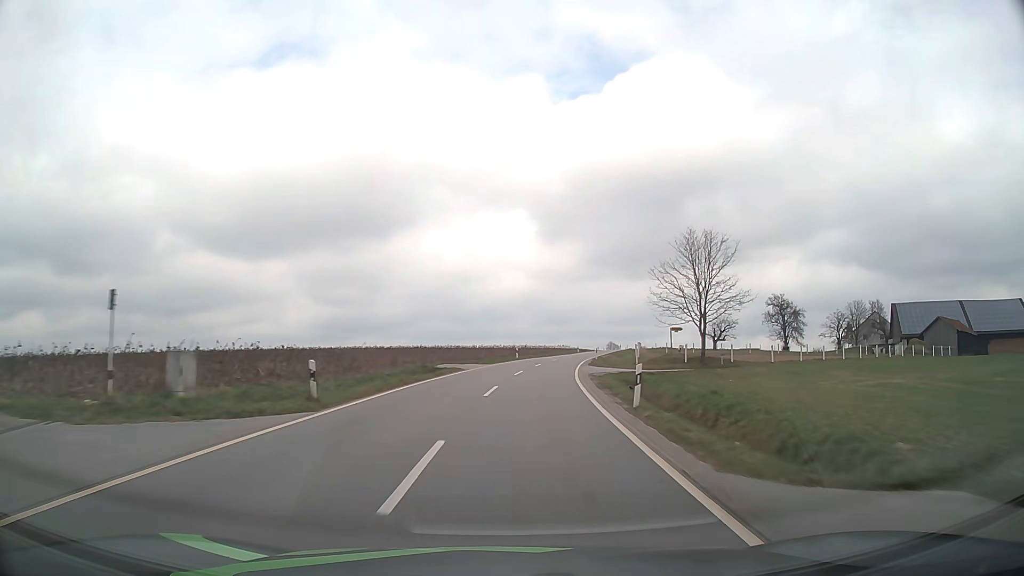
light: Day
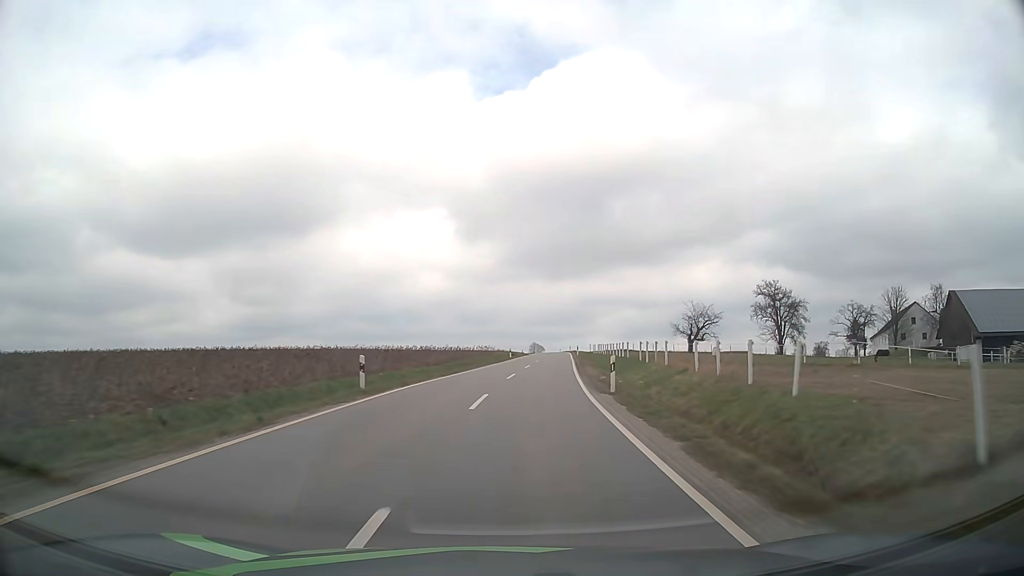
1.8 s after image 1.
(+2.7, +40.3) m; +7°
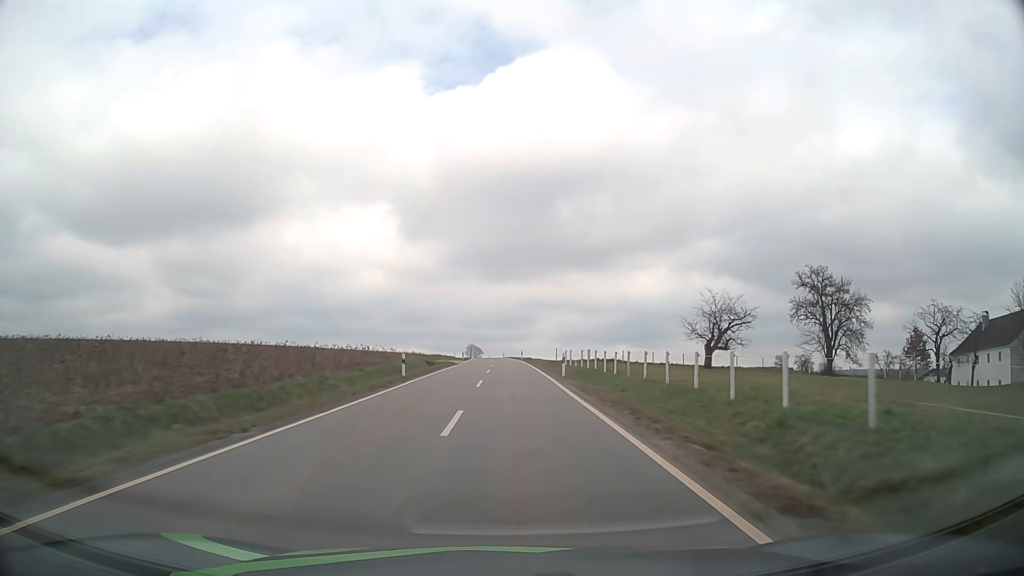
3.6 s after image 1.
(+2.2, +40.2) m; +5°
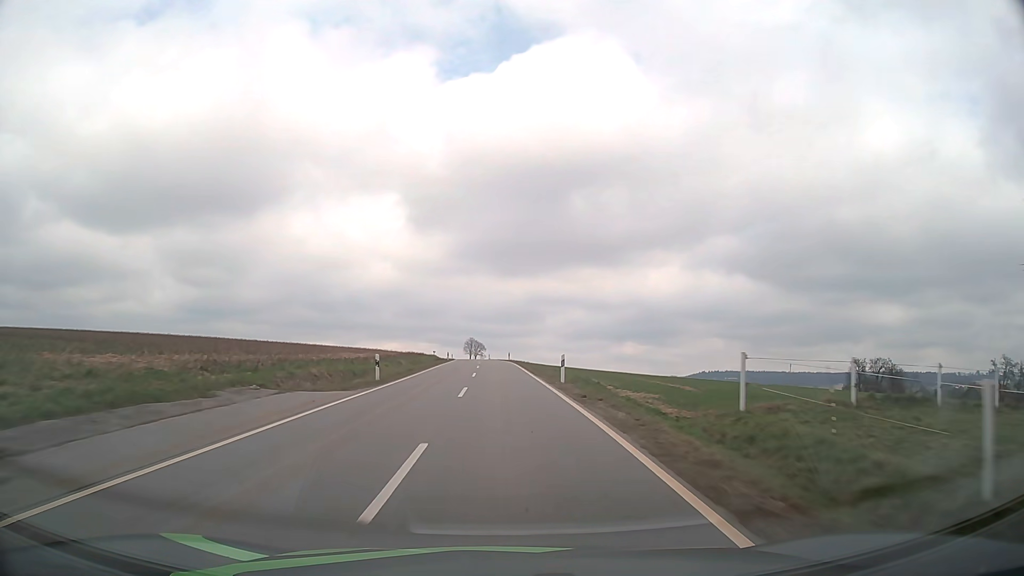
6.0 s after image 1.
(+0.2, +53.8) m; 0°
(0, +10) (0, +20) (0, +30) (-1, +40) (-1, +50) (-1, +60) (-2, +70) (-2, +80) (-3, +90) (-3, +100) m
